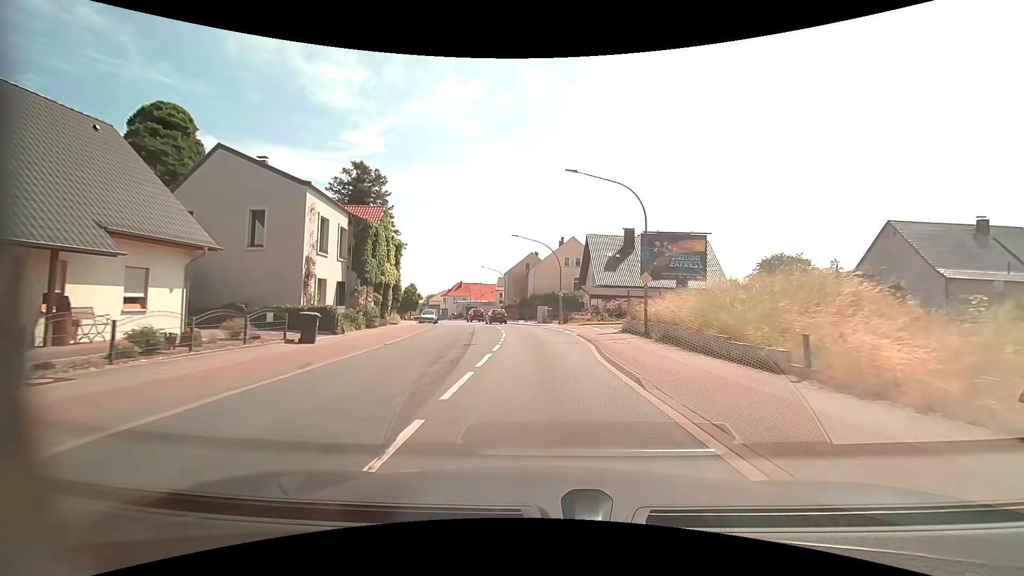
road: primary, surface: asphalt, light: Day
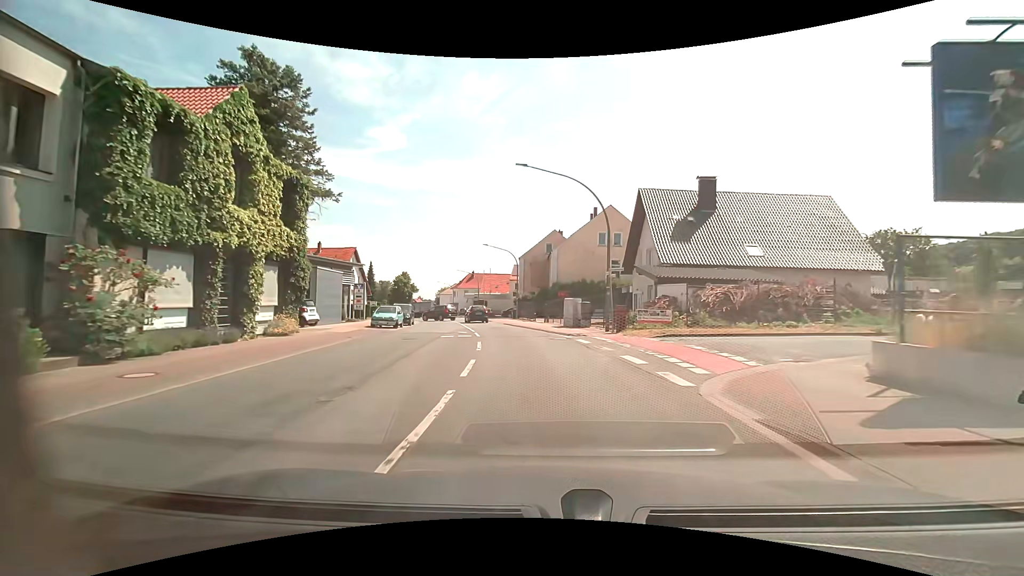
(-0.4, +20.3) m; -2°
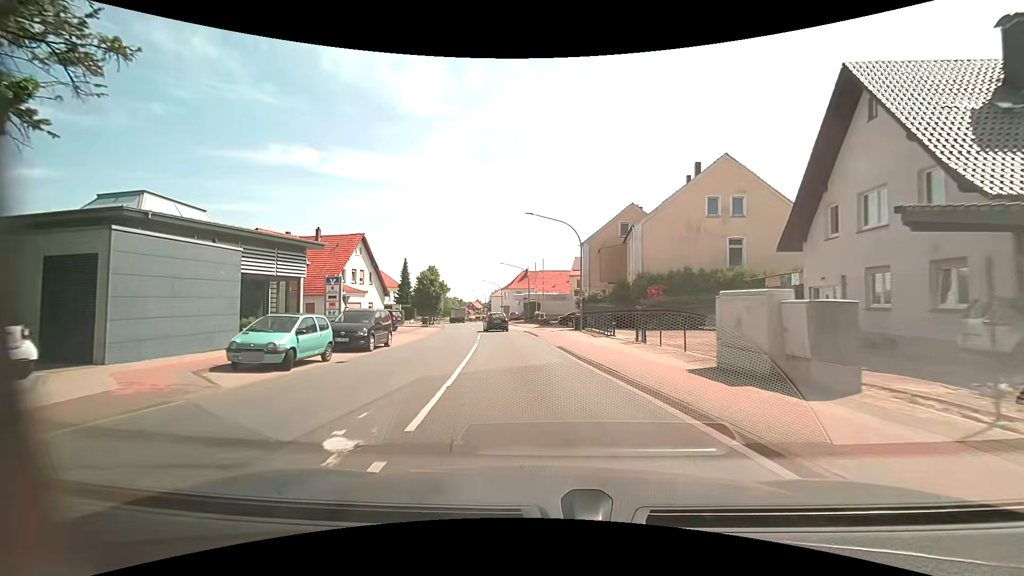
(-1.1, +19.4) m; -7°
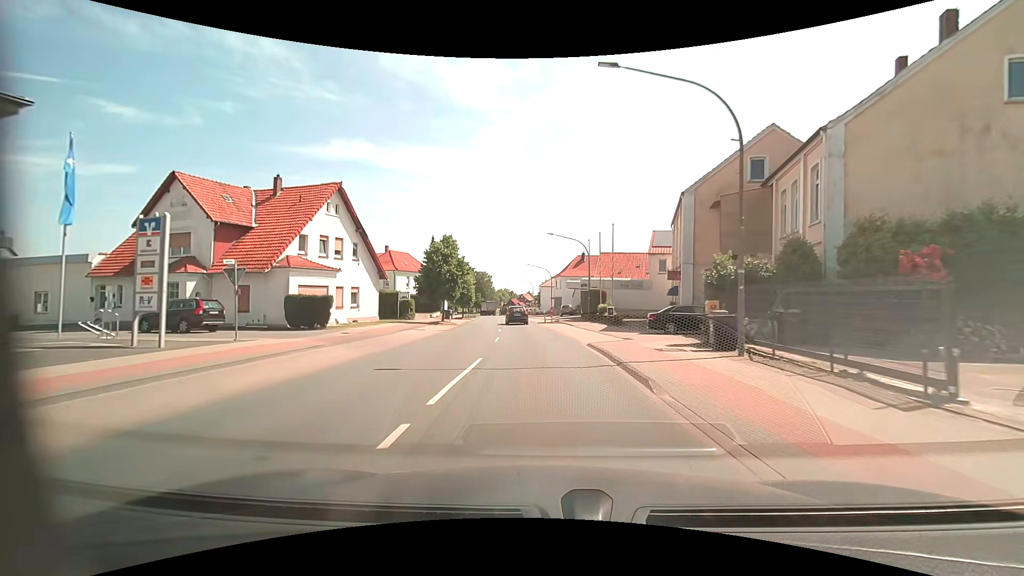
(-1.0, +19.4) m; -6°
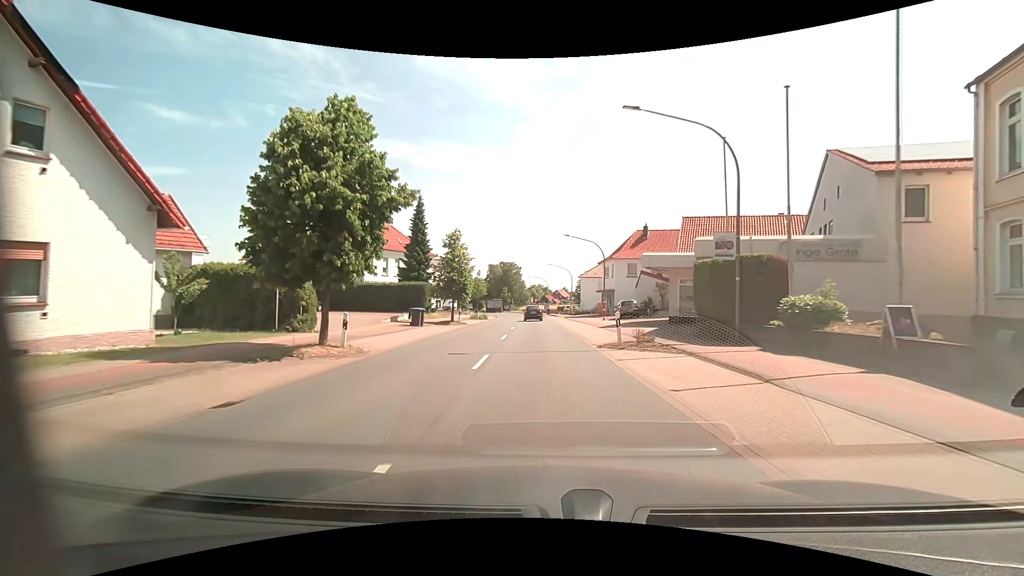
(-1.2, +27.4) m; -4°
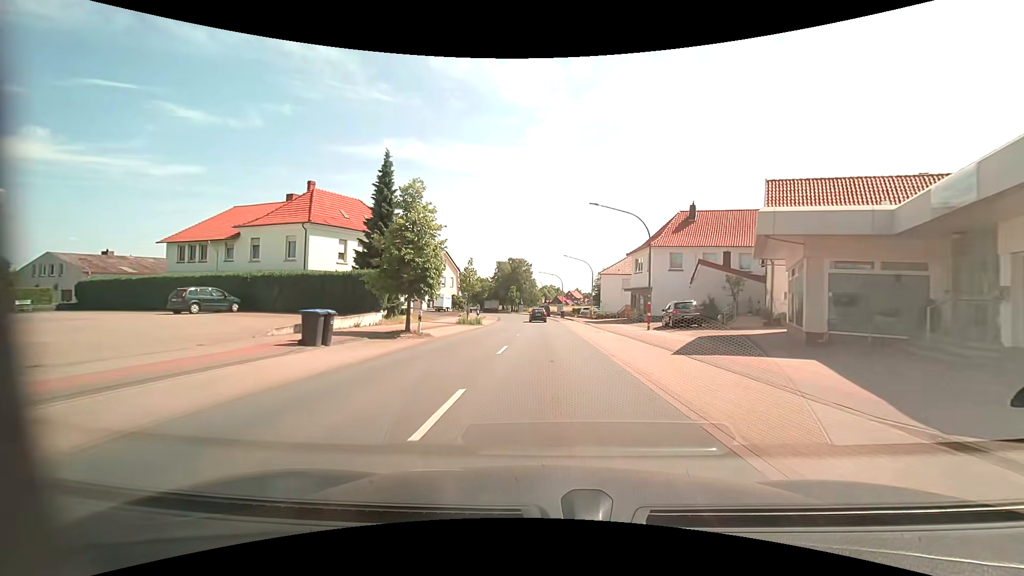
(-0.2, +14.7) m; -2°
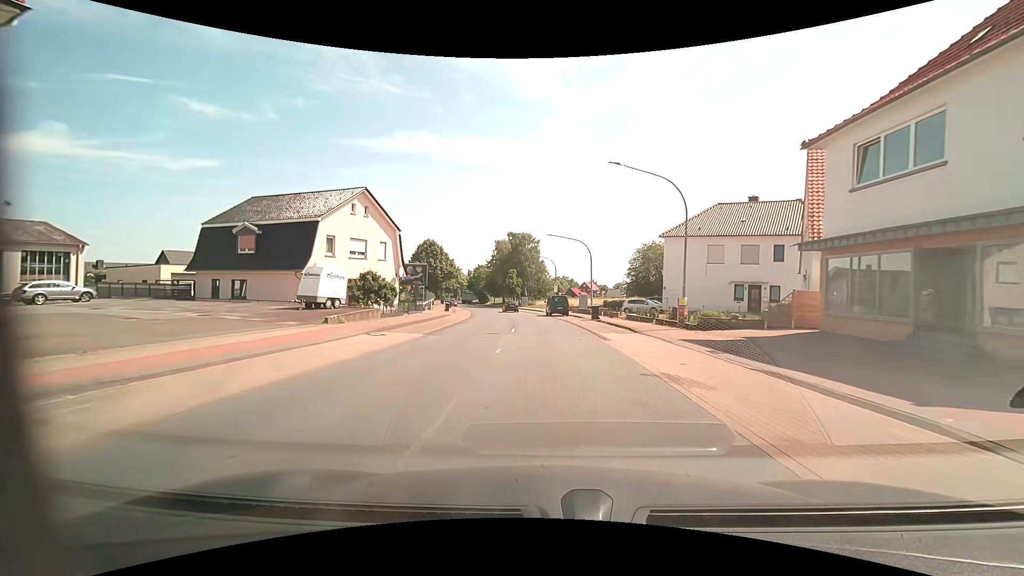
(0.0, +37.8) m; -1°
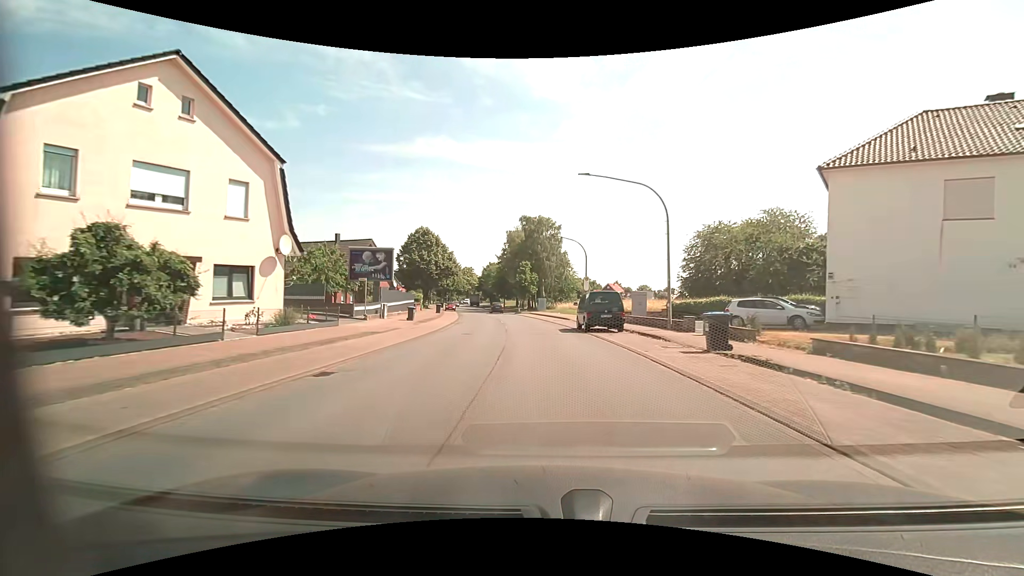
(-0.5, +22.4) m; -3°
(0, +10) (0, +20) (-1, +30) (-1, +40) (-3, +50) (-4, +60) (-6, +70) (-8, +79) (-10, +89) (-11, +99) m
